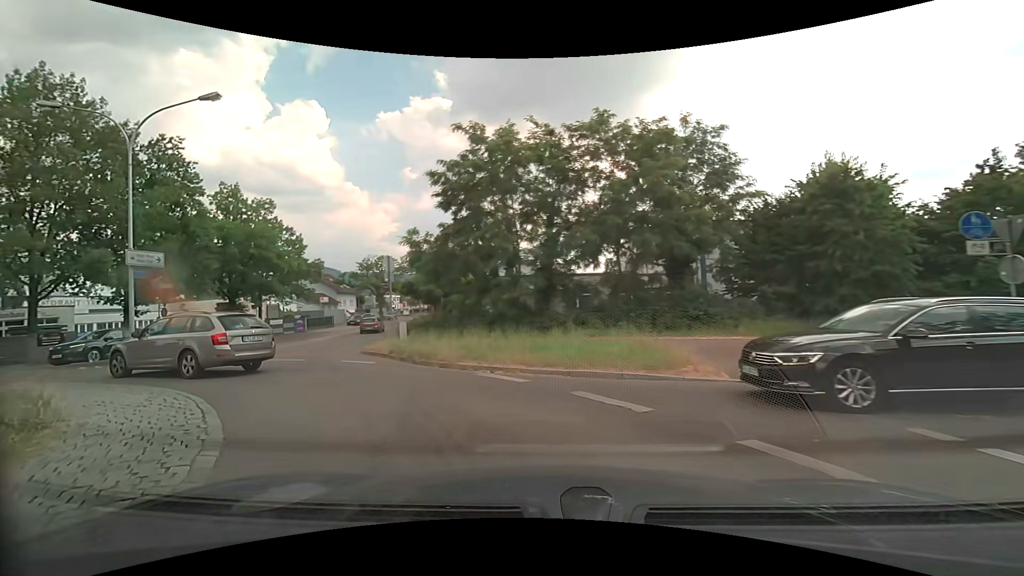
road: secondary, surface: asphalt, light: Day
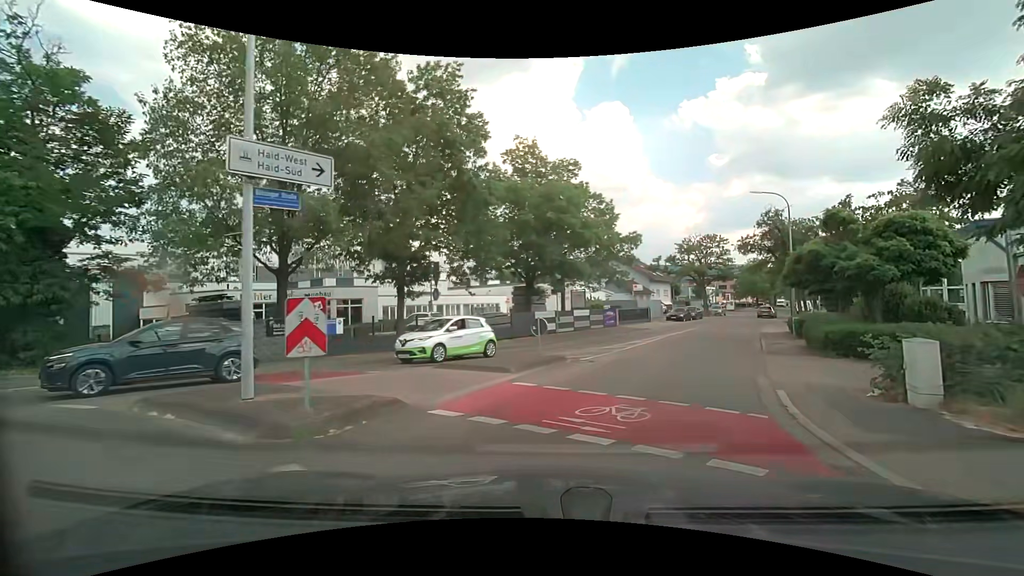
(-6.0, +14.2) m; -32°
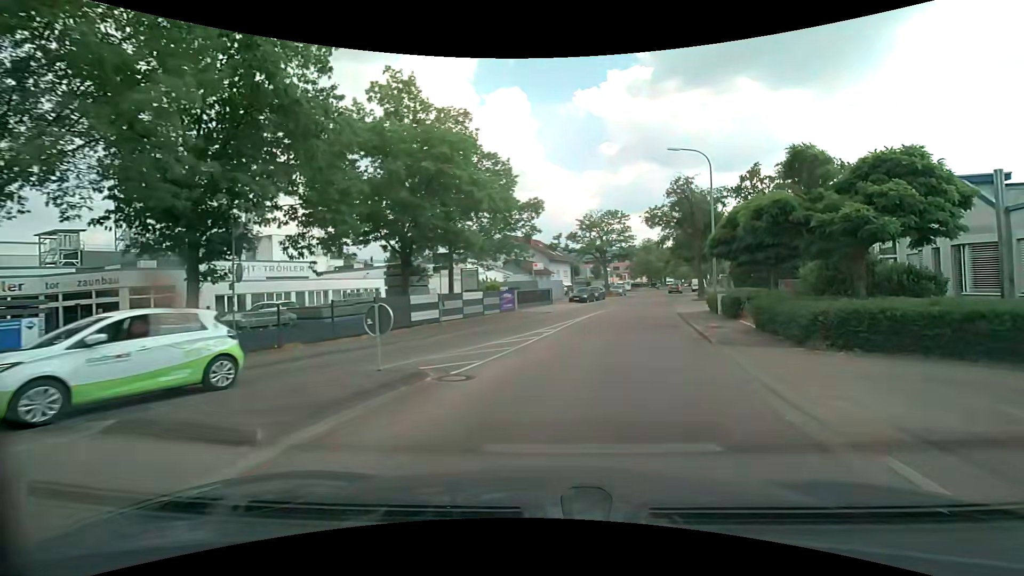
(+0.7, +7.2) m; +12°
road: unclassified
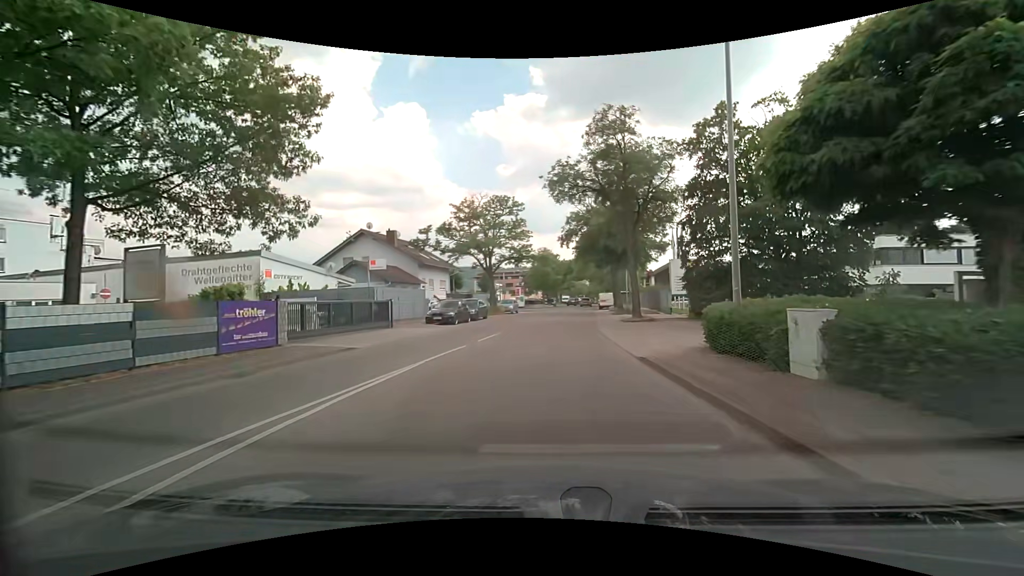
(+2.5, +18.5) m; +11°
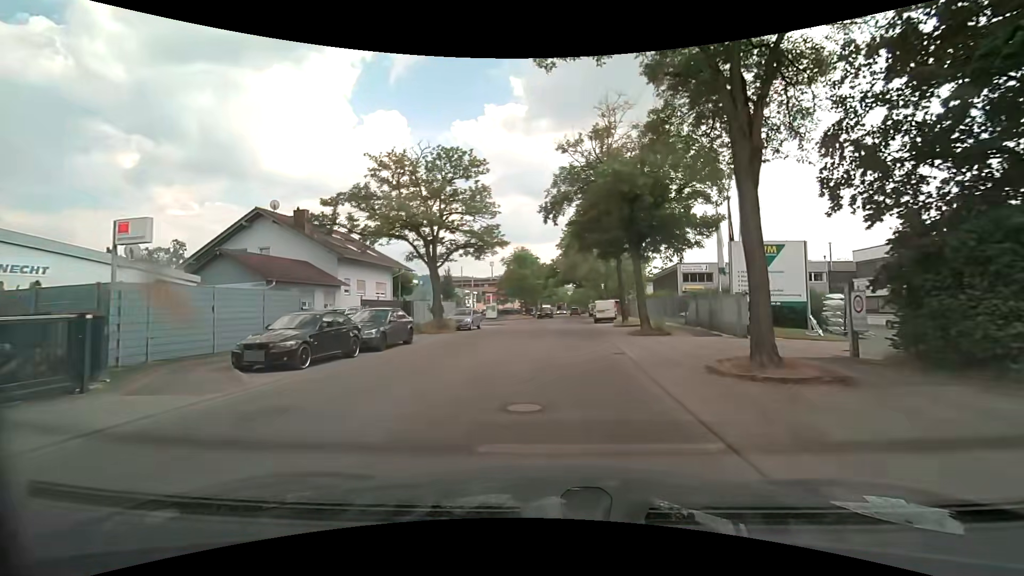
(+0.2, +16.3) m; +3°
(0, +10) (0, +20) (+1, +30) (+2, +40) (+2, +50) (+3, +60) (+3, +70) (+4, +80) (+5, +90) (+5, +100) m
